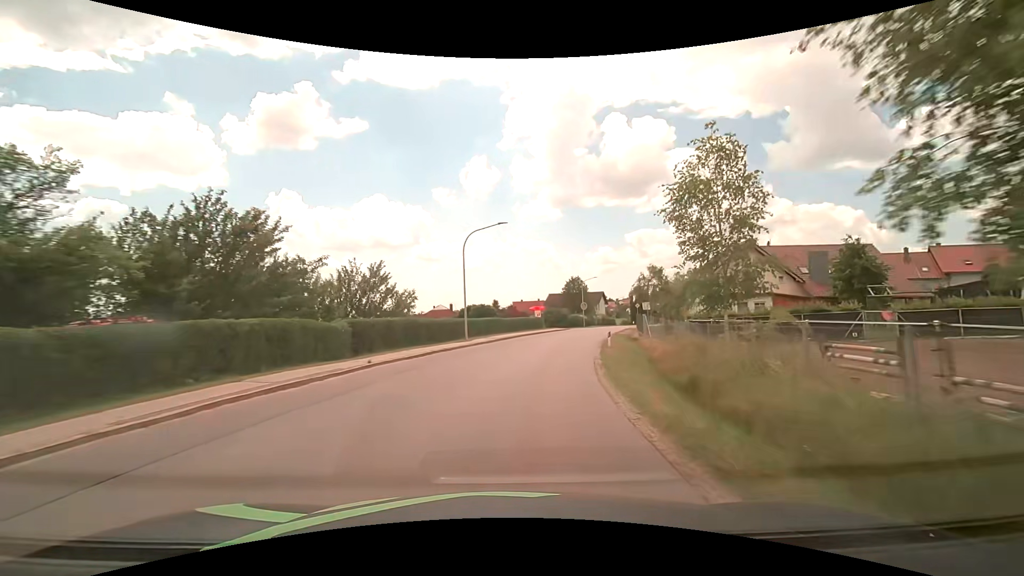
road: tertiary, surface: asphalt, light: Day
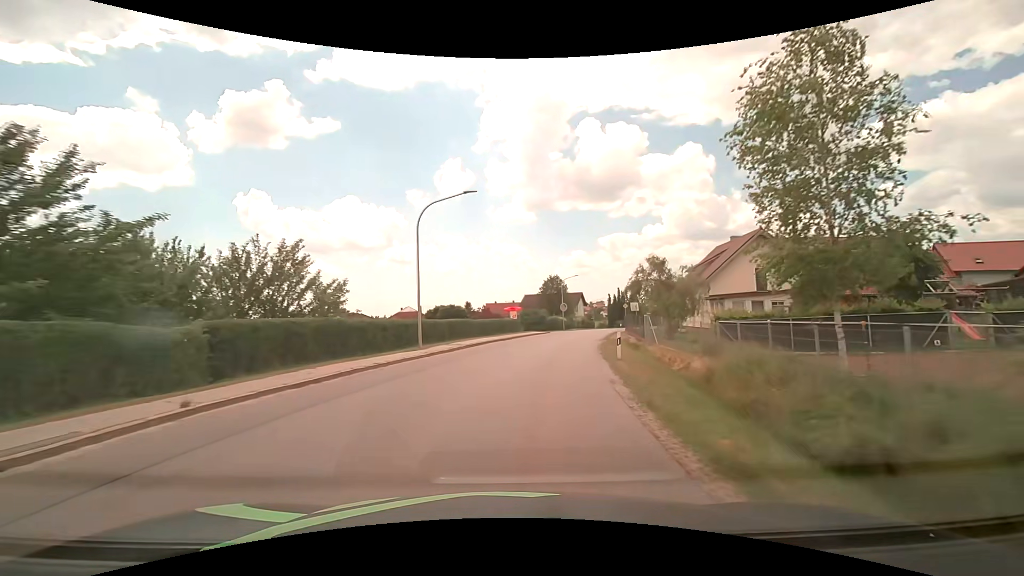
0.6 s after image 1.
(+0.2, +7.6) m; +3°
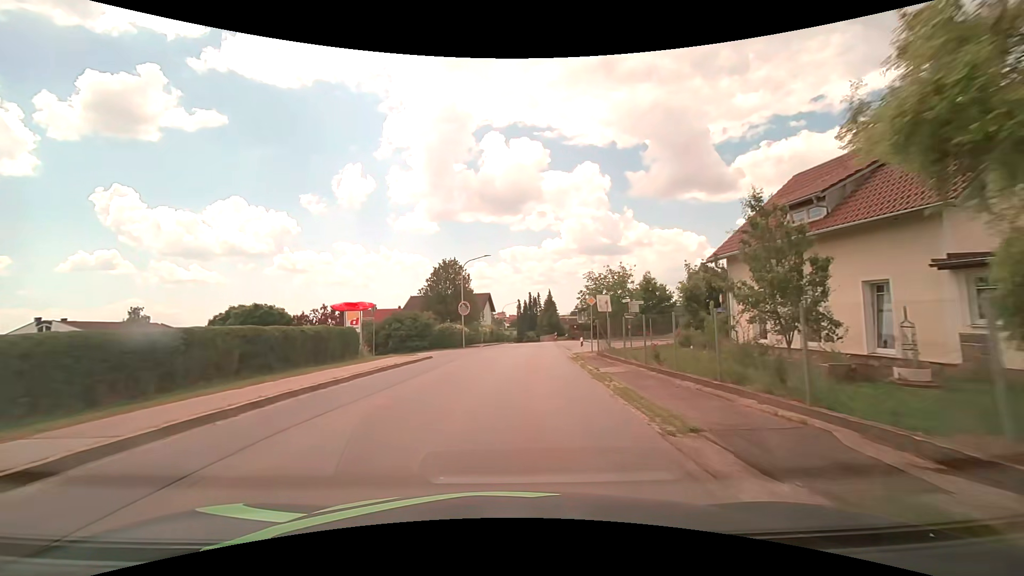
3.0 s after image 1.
(+3.3, +30.0) m; +12°
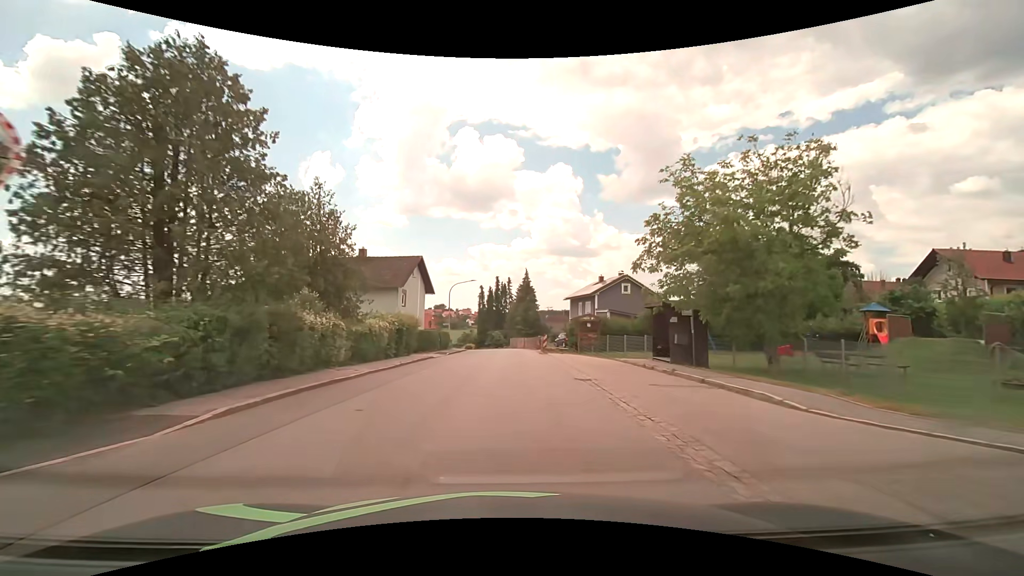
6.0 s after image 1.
(+1.8, +37.9) m; +4°
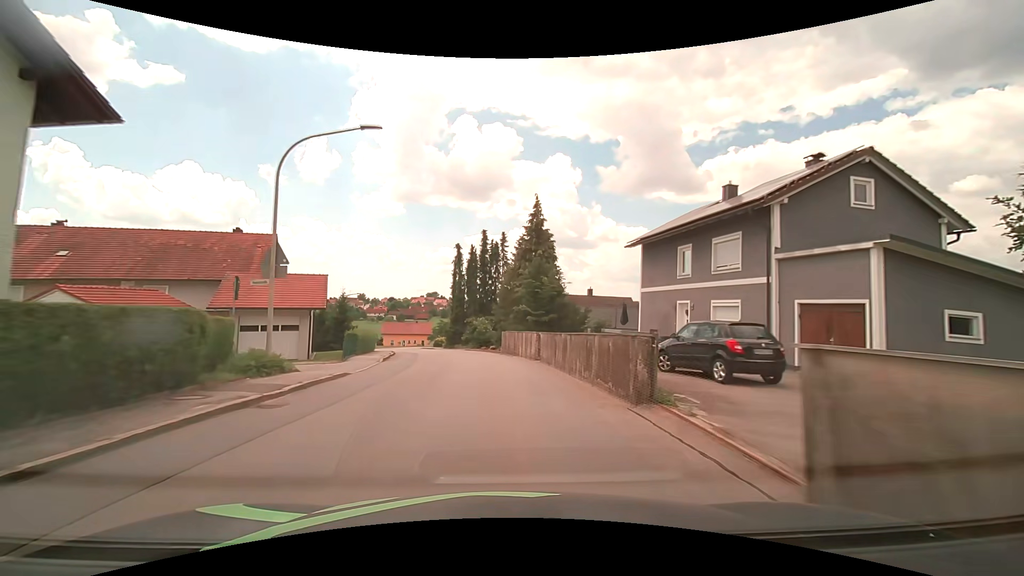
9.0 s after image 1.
(+0.6, +38.4) m; +1°
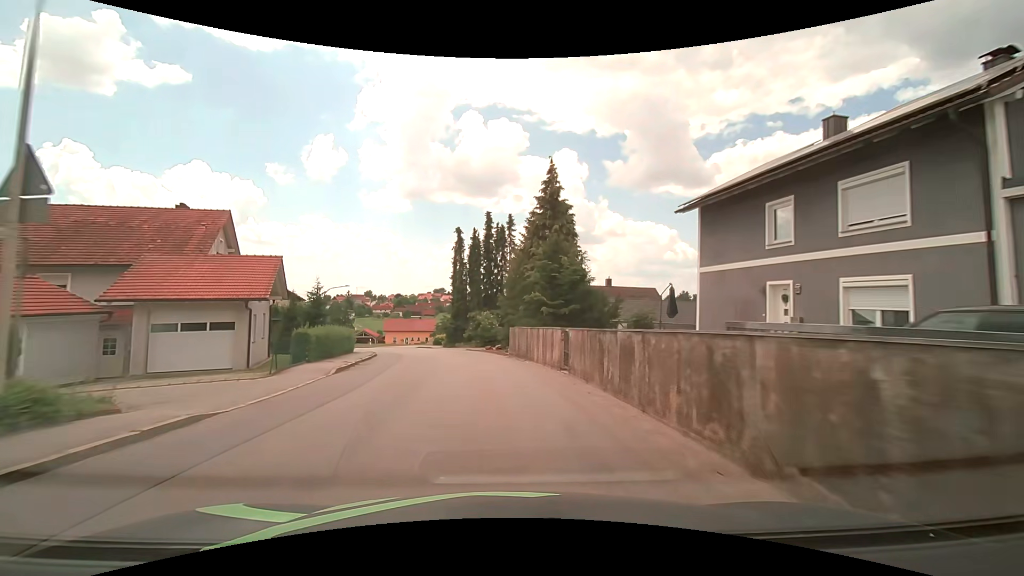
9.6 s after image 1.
(0.0, +7.7) m; 0°
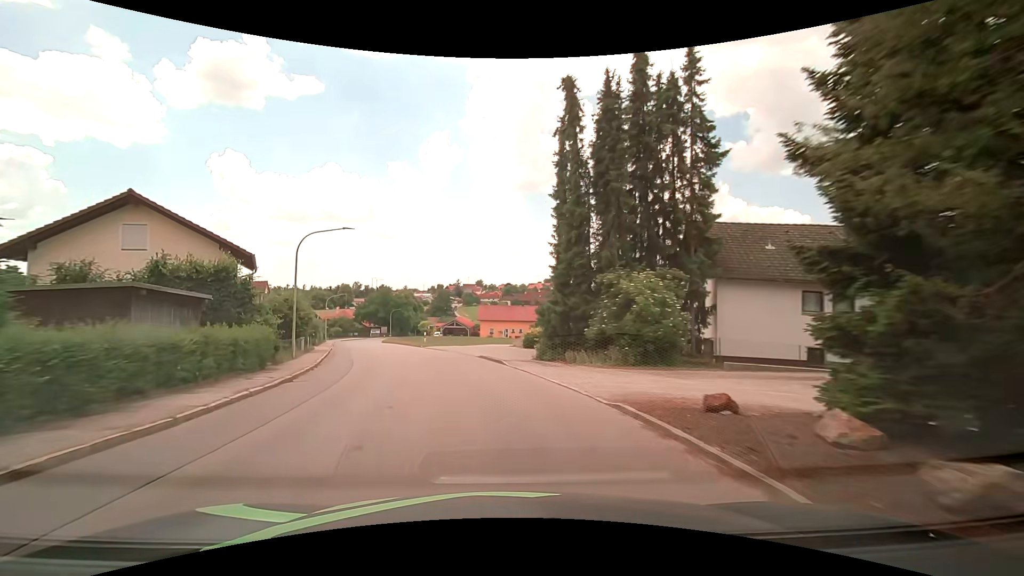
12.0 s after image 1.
(-2.9, +30.8) m; -14°
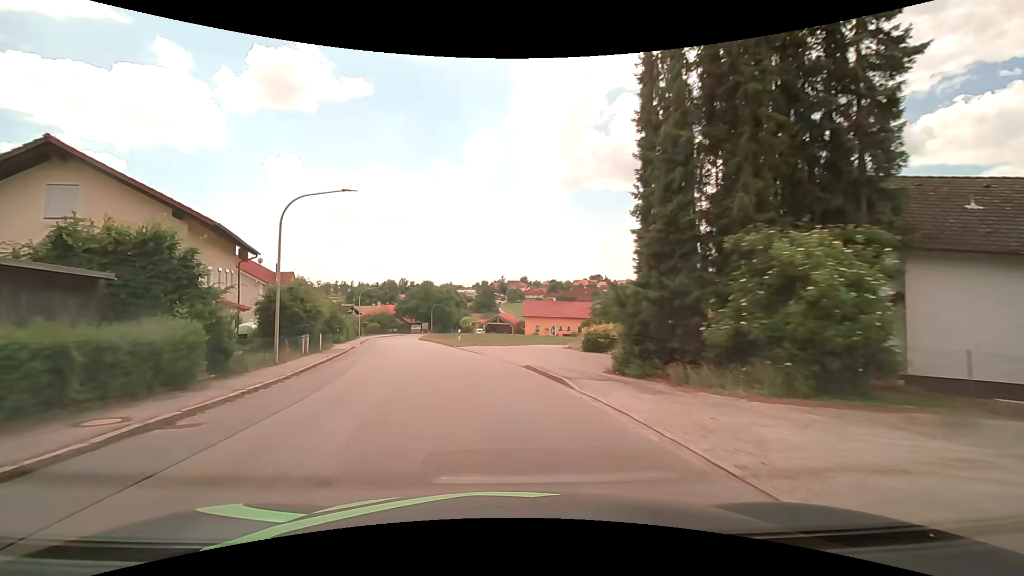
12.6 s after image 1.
(-0.2, +7.7) m; -4°
(-1, +10) (-2, +20) (-4, +30) (-7, +39) (-9, +49) (-12, +59) (-14, +68) (-16, +78) (-17, +88) (-16, +98) m
